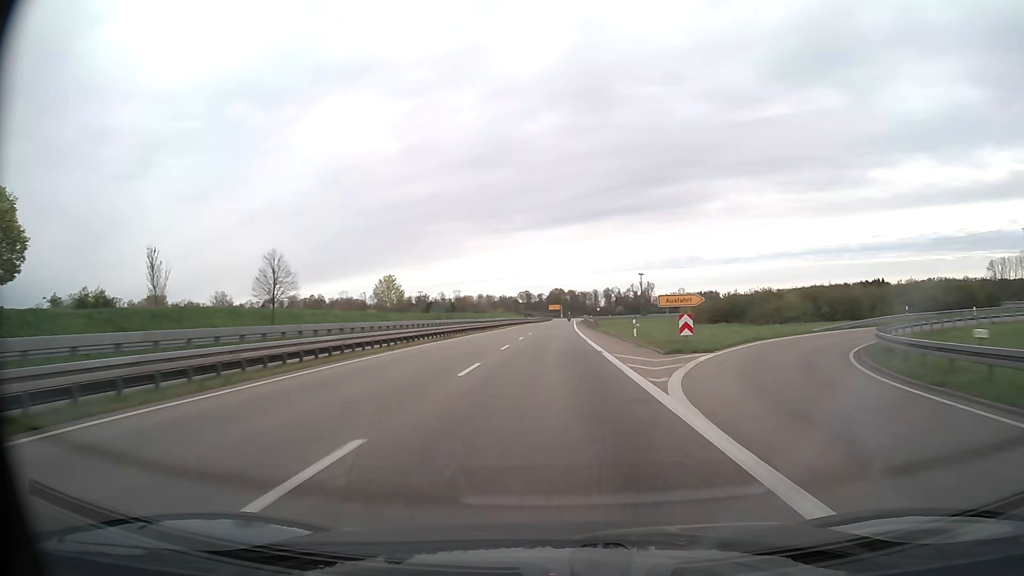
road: trunk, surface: asphalt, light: Day
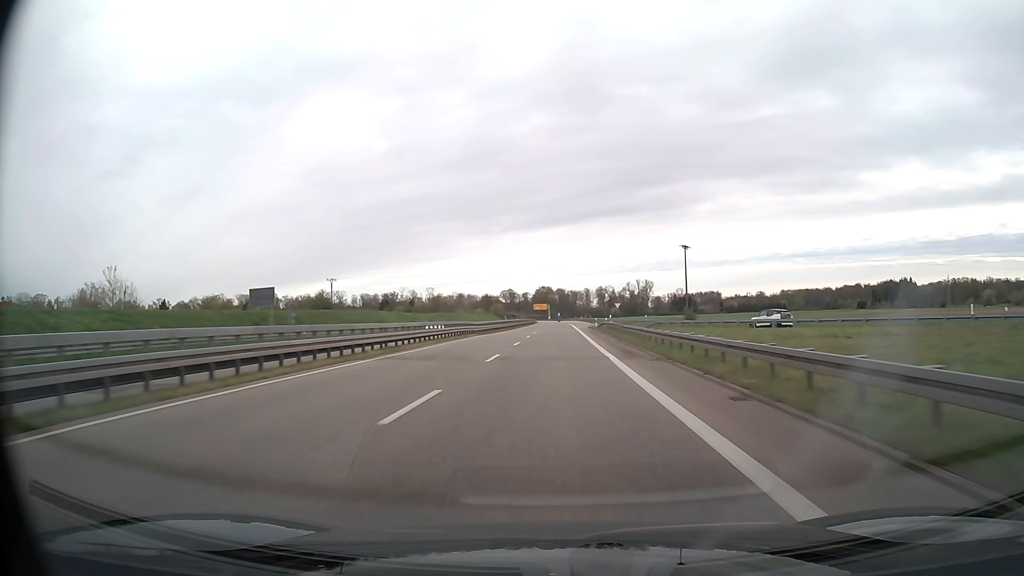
(+0.8, +79.1) m; +1°
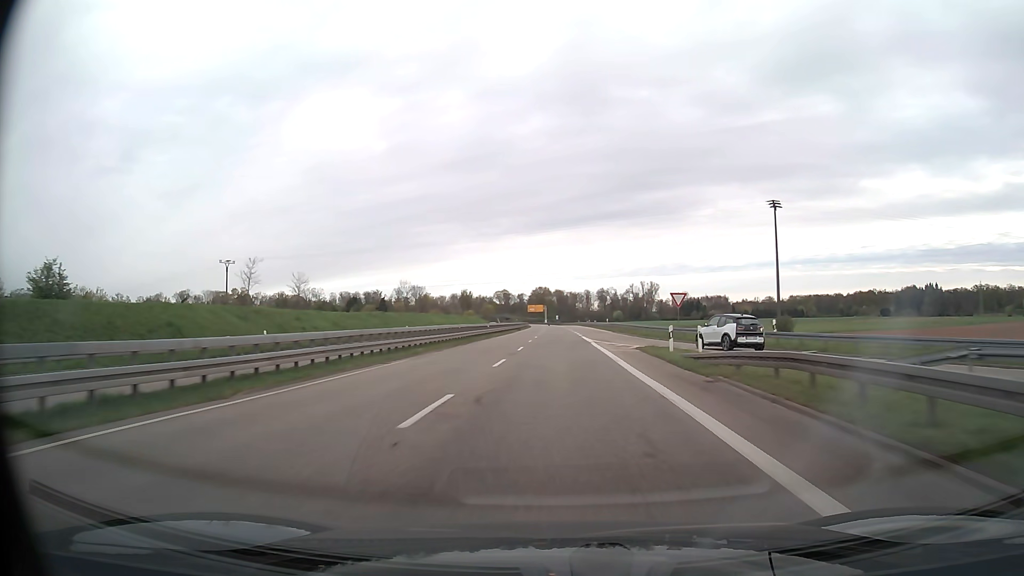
(+0.2, +47.6) m; 0°
(0, +10) (0, +20) (0, +30) (-1, +40) (-1, +50) (-1, +60) (-2, +70) (-2, +80) (-2, +90) (-3, +100) m
